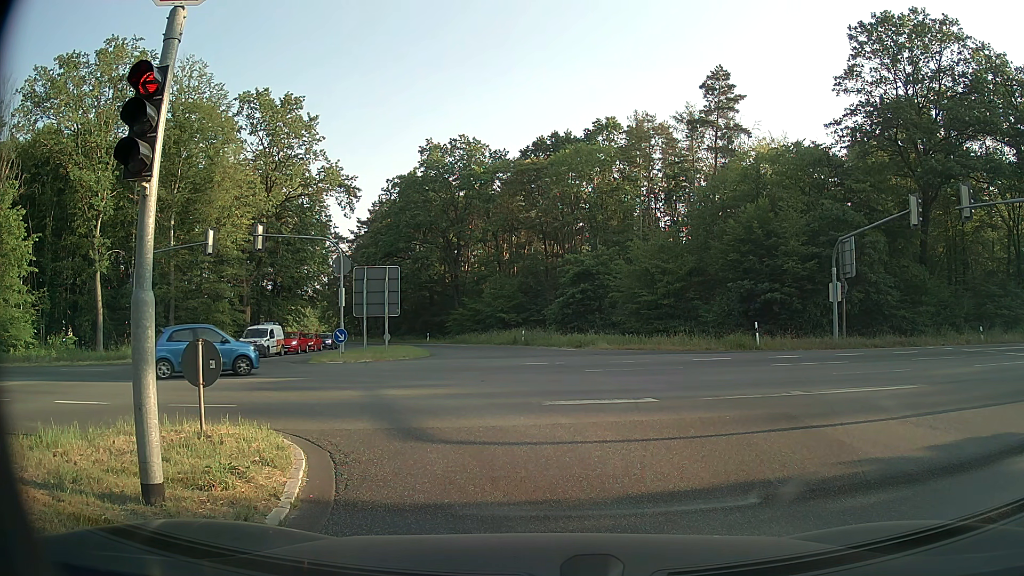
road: secondary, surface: asphalt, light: Day
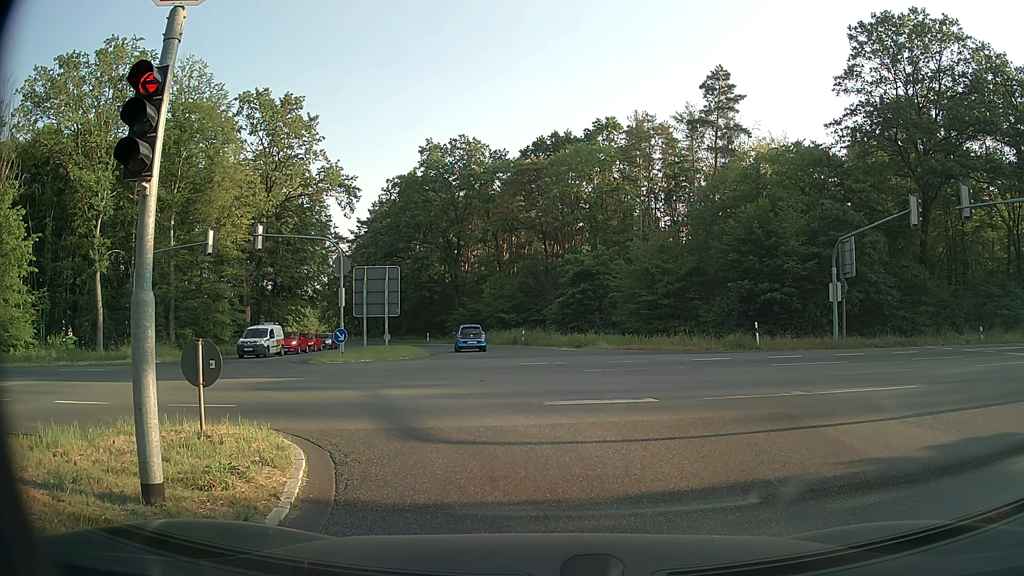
(0.0, 0.0) m; 0°
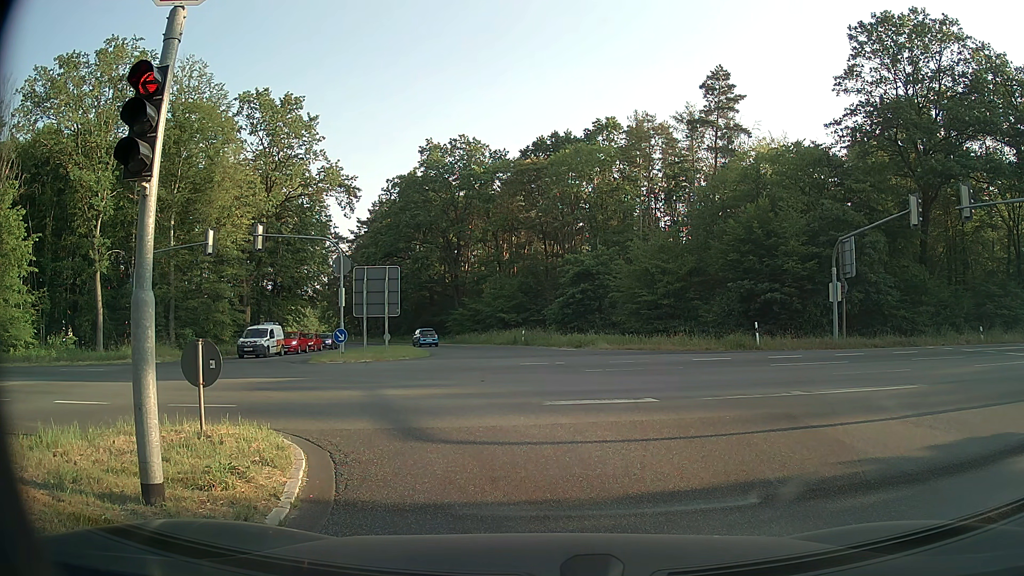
(0.0, 0.0) m; 0°
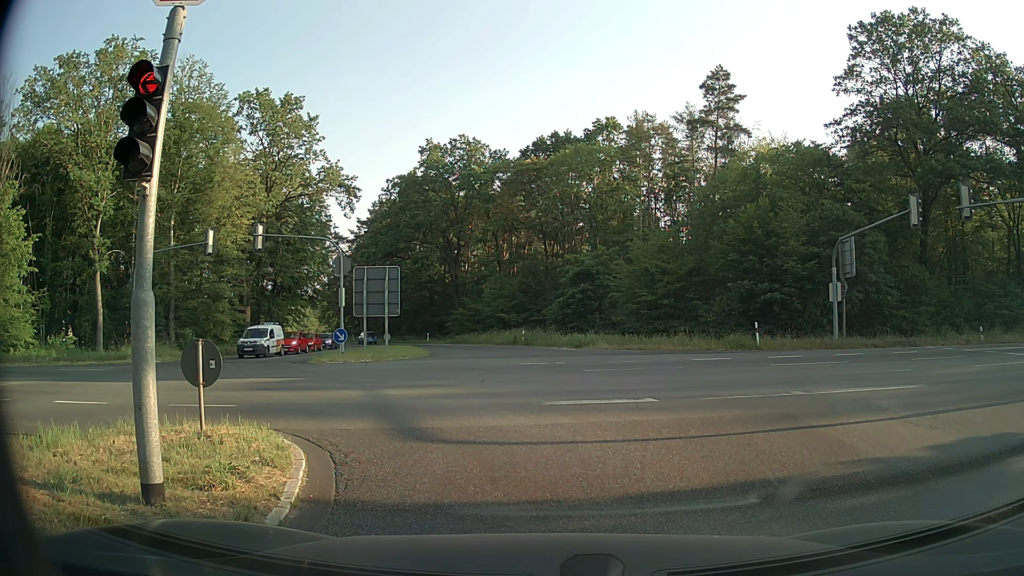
(0.0, 0.0) m; 0°
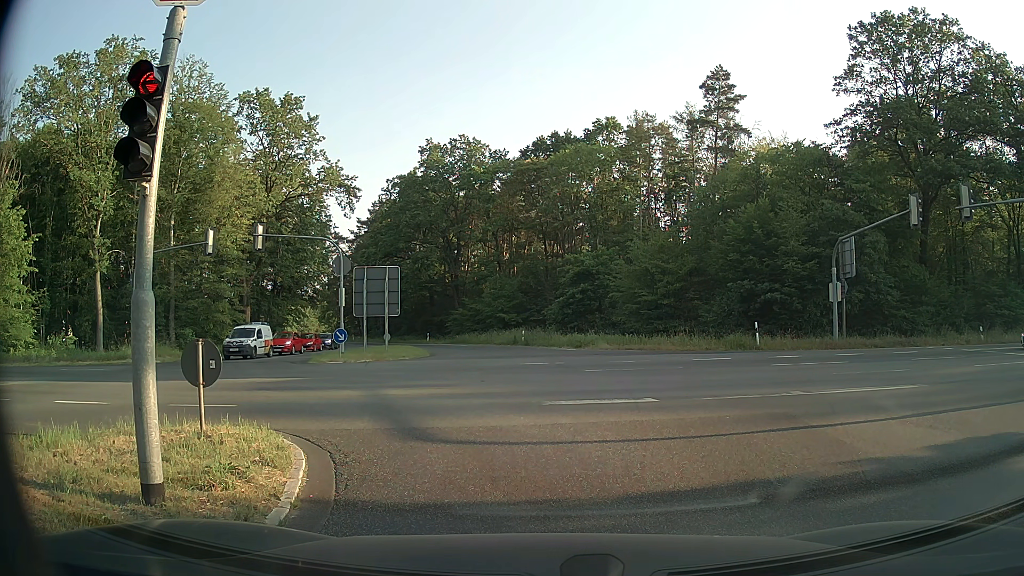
(0.0, 0.0) m; 0°
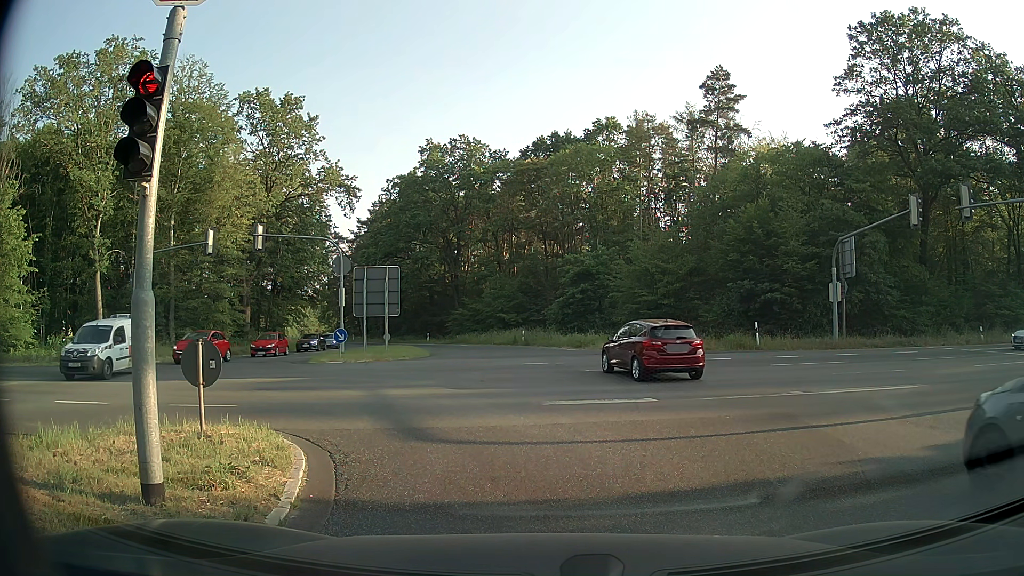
(0.0, 0.0) m; 0°
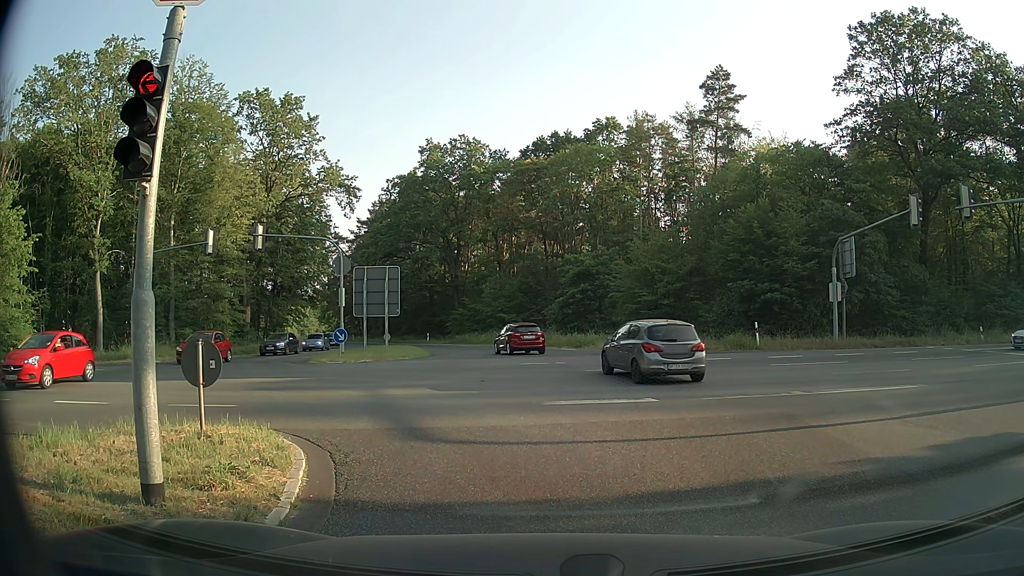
(0.0, 0.0) m; 0°
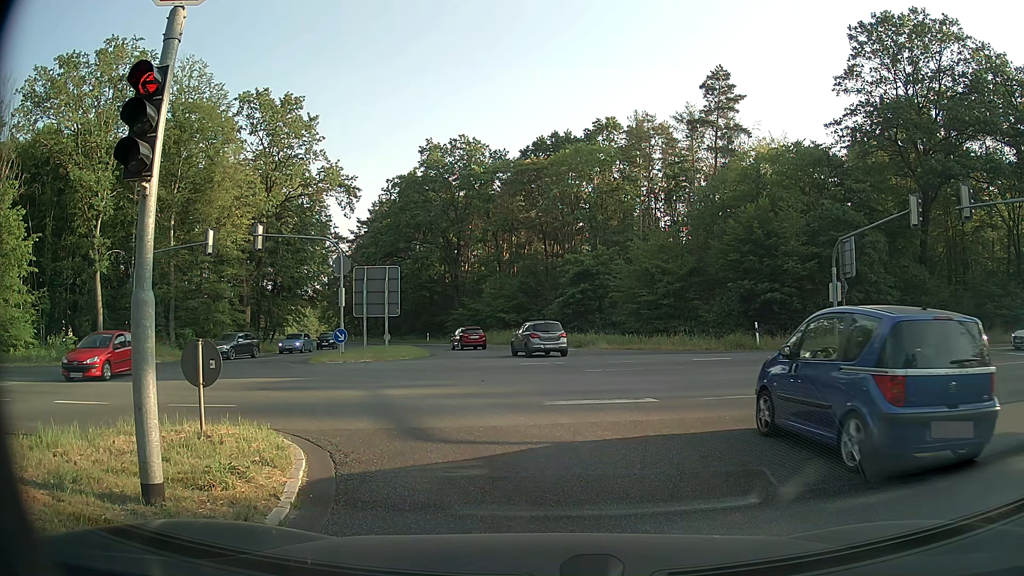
(0.0, 0.0) m; 0°
